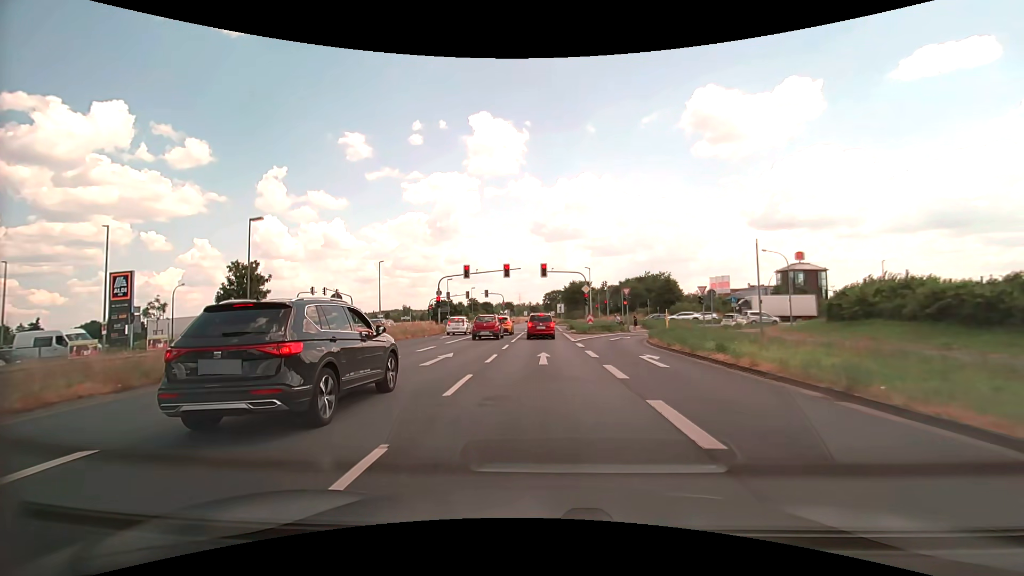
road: primary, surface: asphalt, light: Day
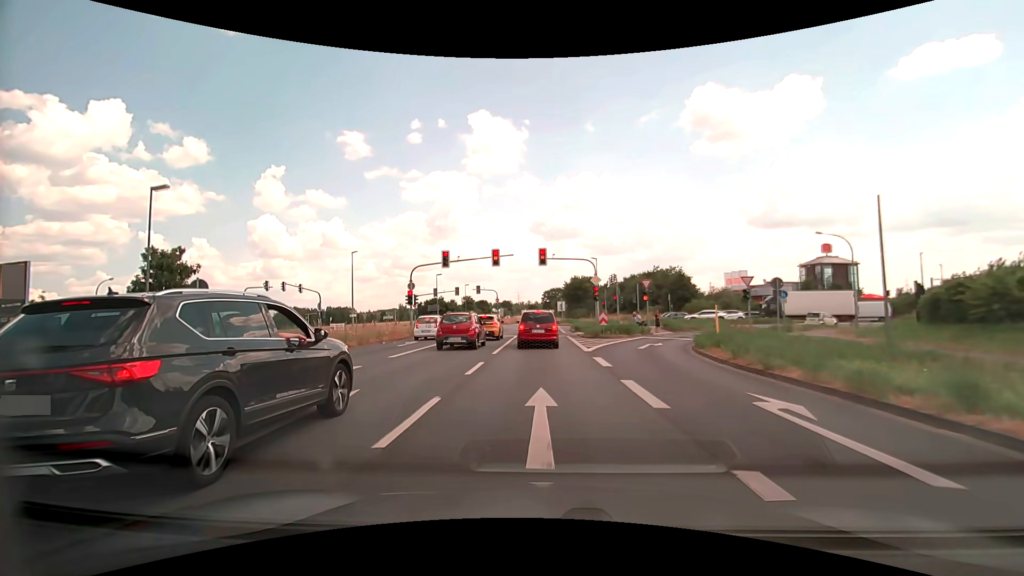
(0.0, +9.5) m; 0°
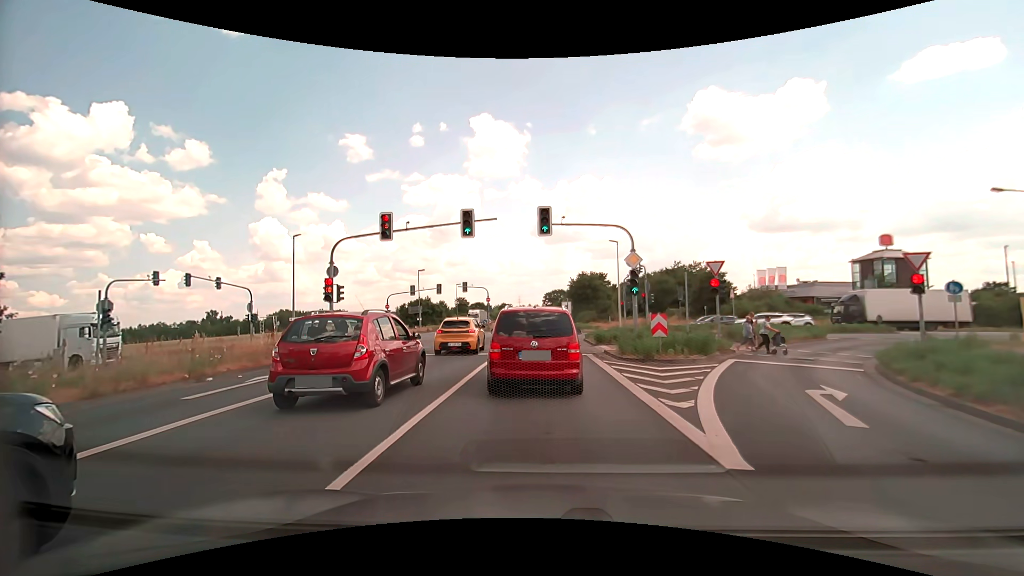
(-0.2, +14.3) m; 0°
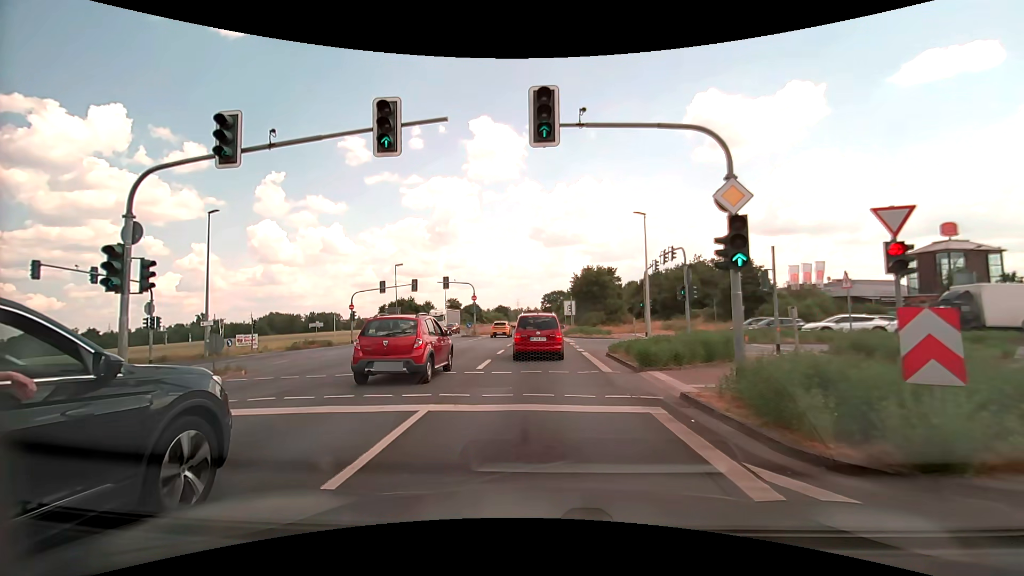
(-0.2, +12.1) m; -1°
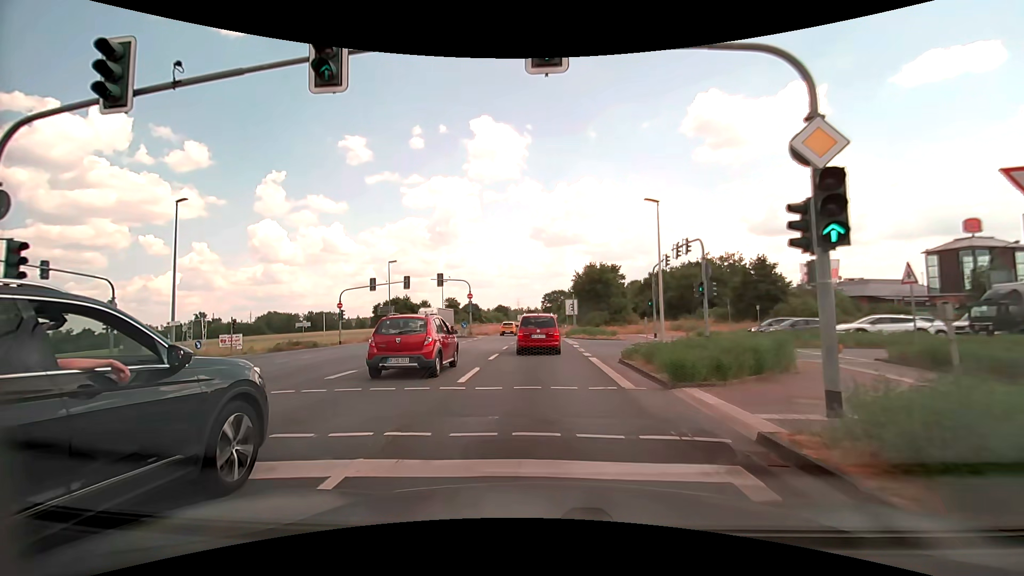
(0.0, +3.3) m; +1°
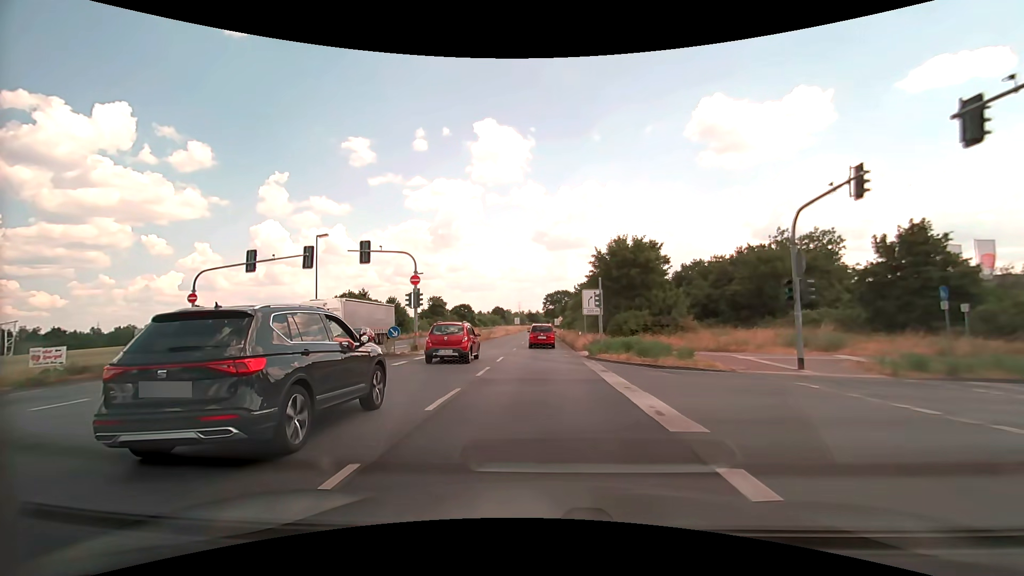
(0.0, +22.2) m; 0°
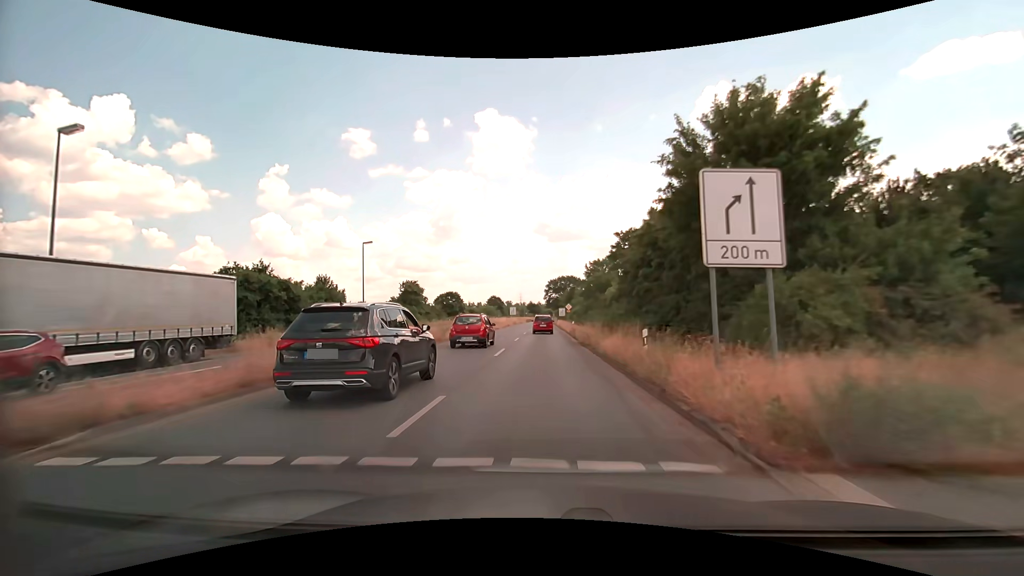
(+0.1, +24.6) m; 0°
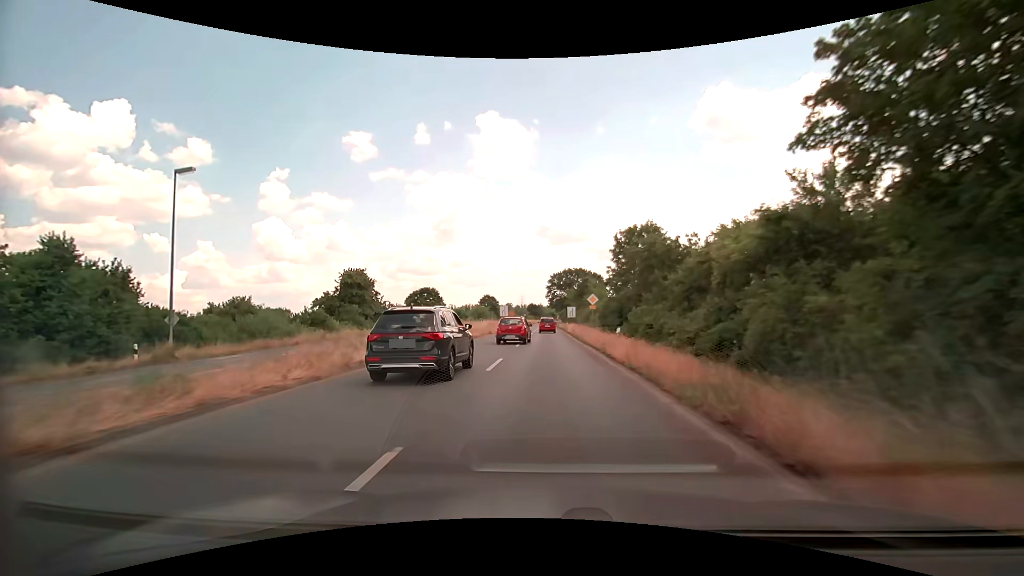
(-0.3, +29.0) m; 0°
(0, +10) (0, +20) (0, +30) (0, +40) (0, +50) (0, +60) (+1, +70) (+1, +80) (+1, +90) (+1, +100) m
